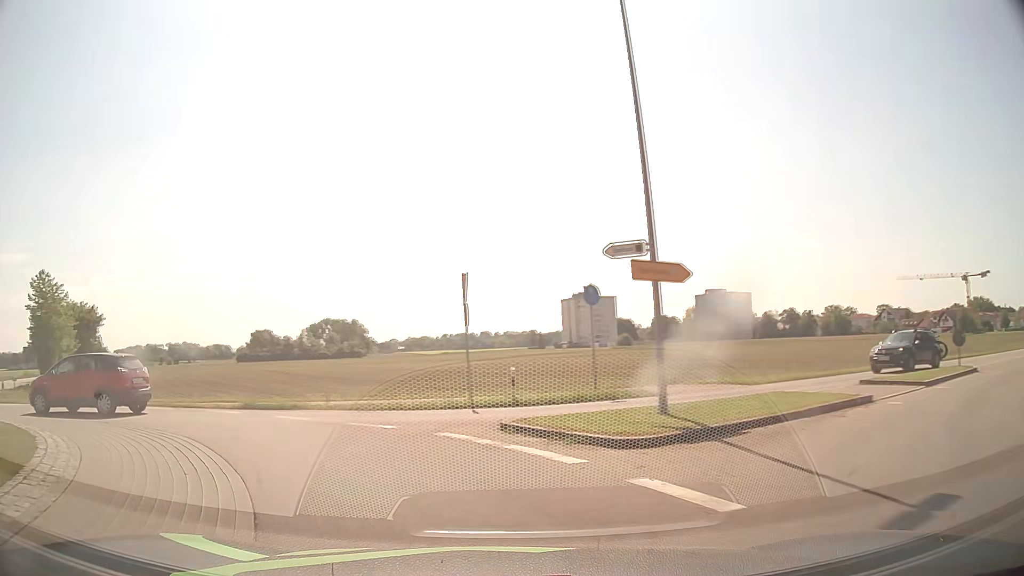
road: tertiary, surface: asphalt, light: Day
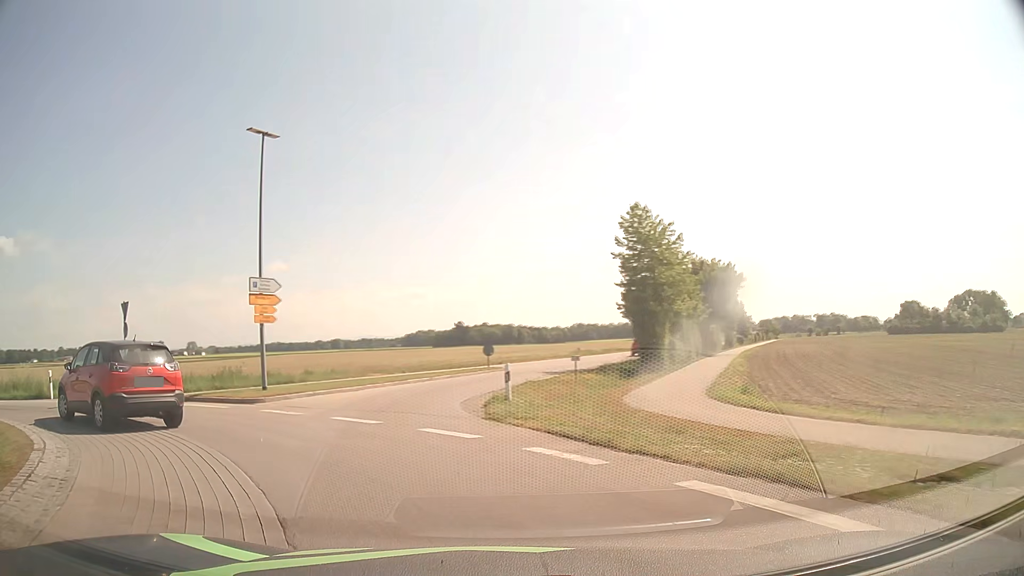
(-7.7, +14.4) m; -56°
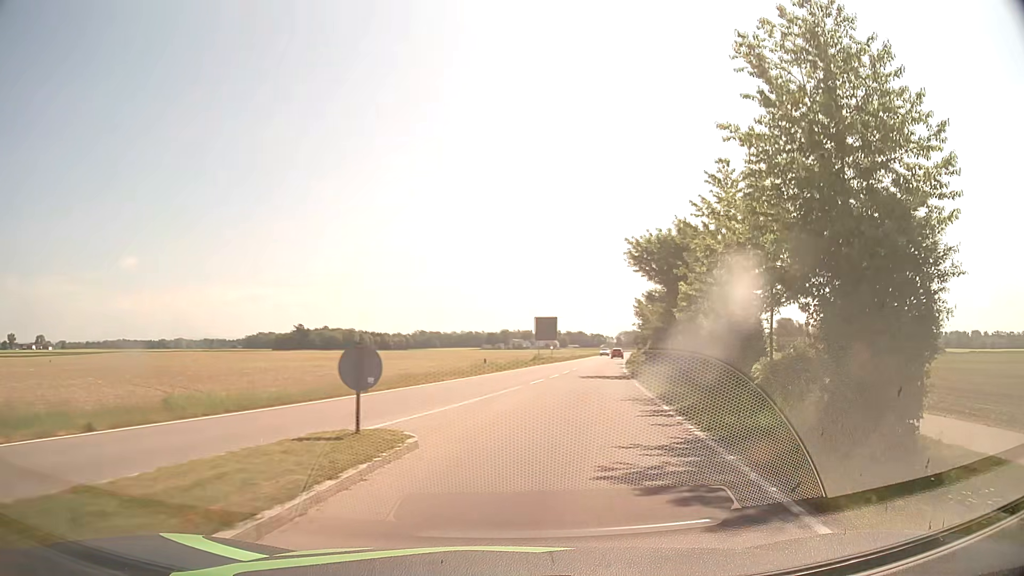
(-2.1, +25.5) m; +13°
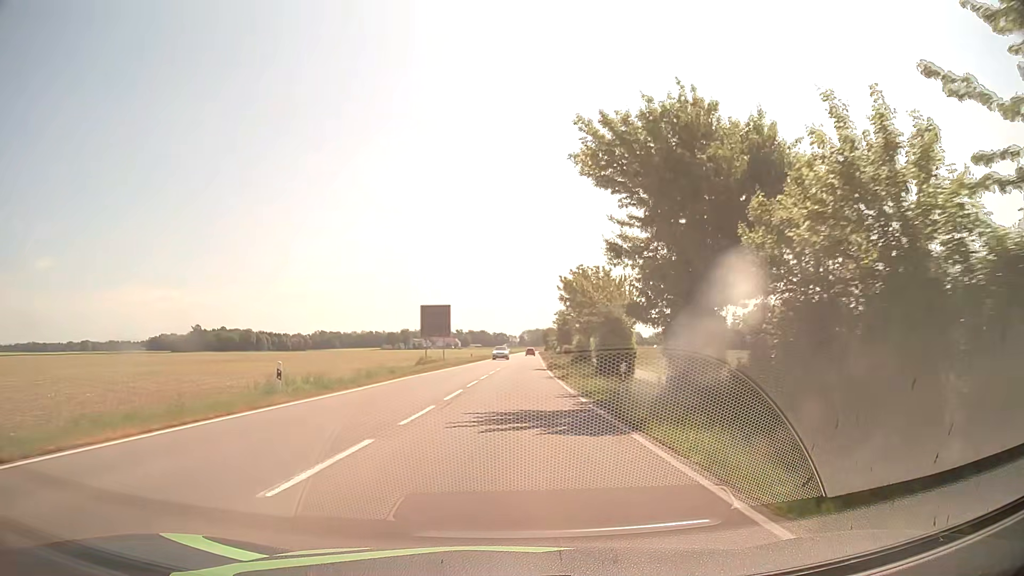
(+1.7, +20.8) m; +8°
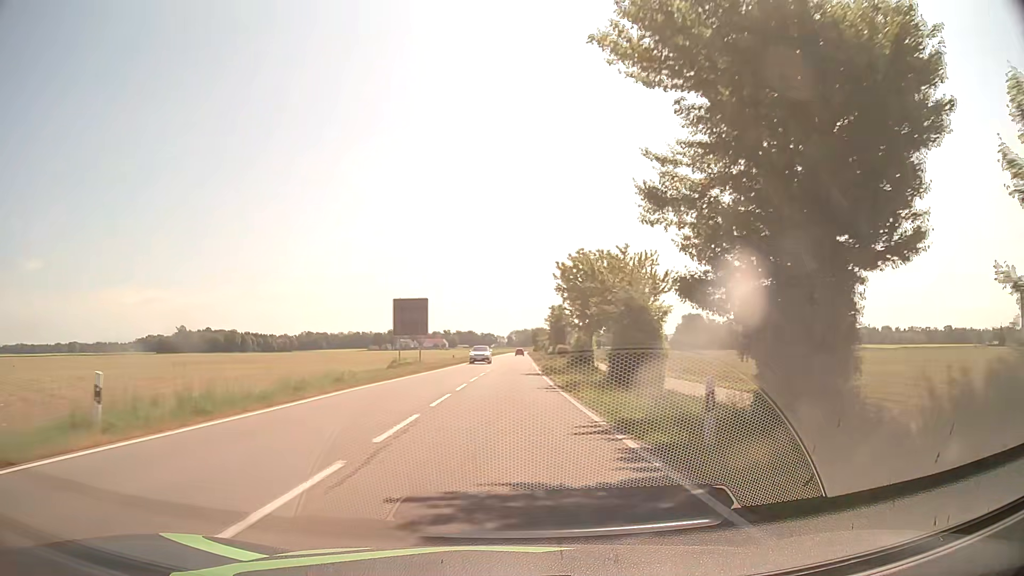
(+0.1, +8.3) m; +1°
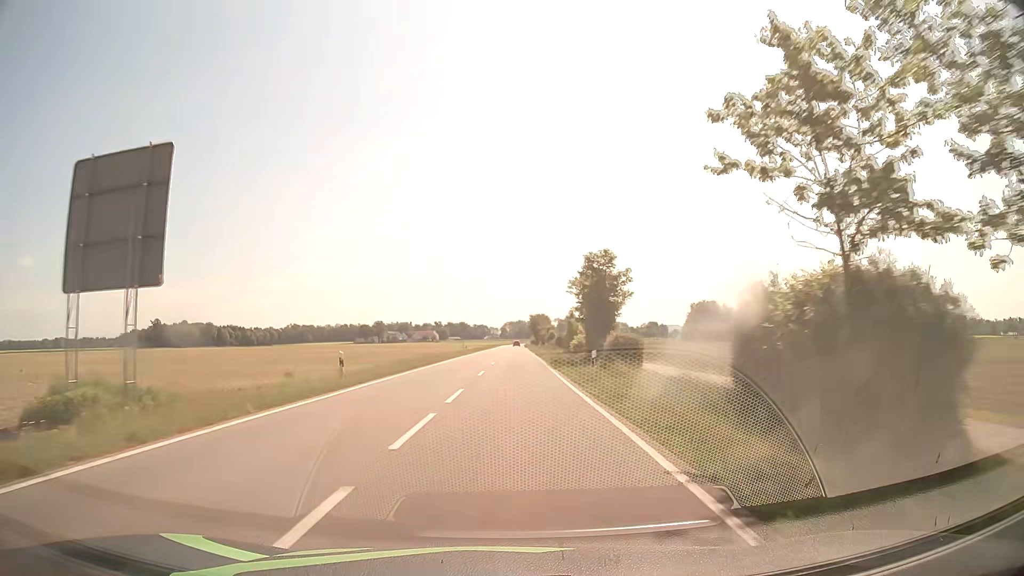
(+0.4, +38.6) m; +1°
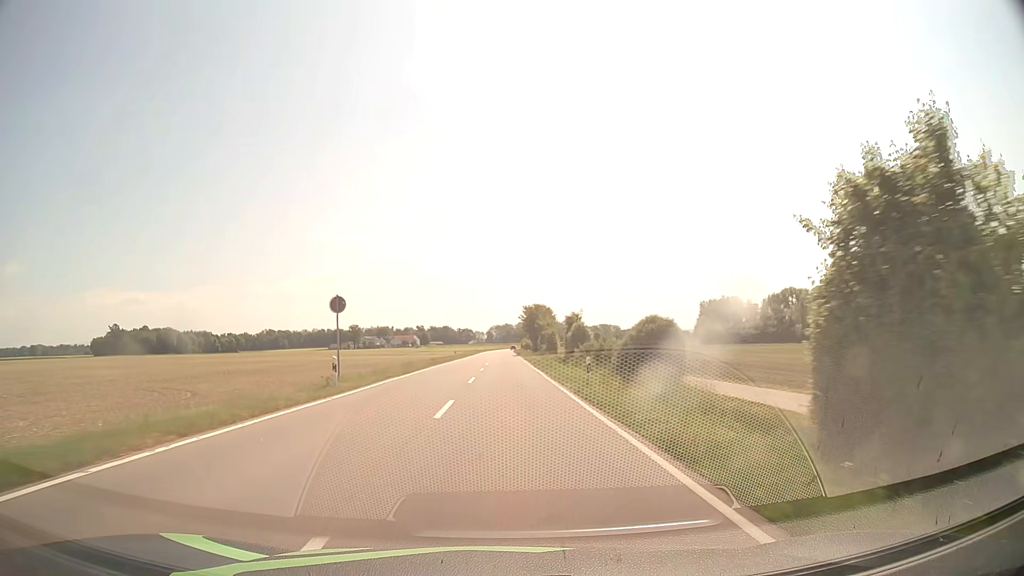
(+0.6, +50.4) m; +1°
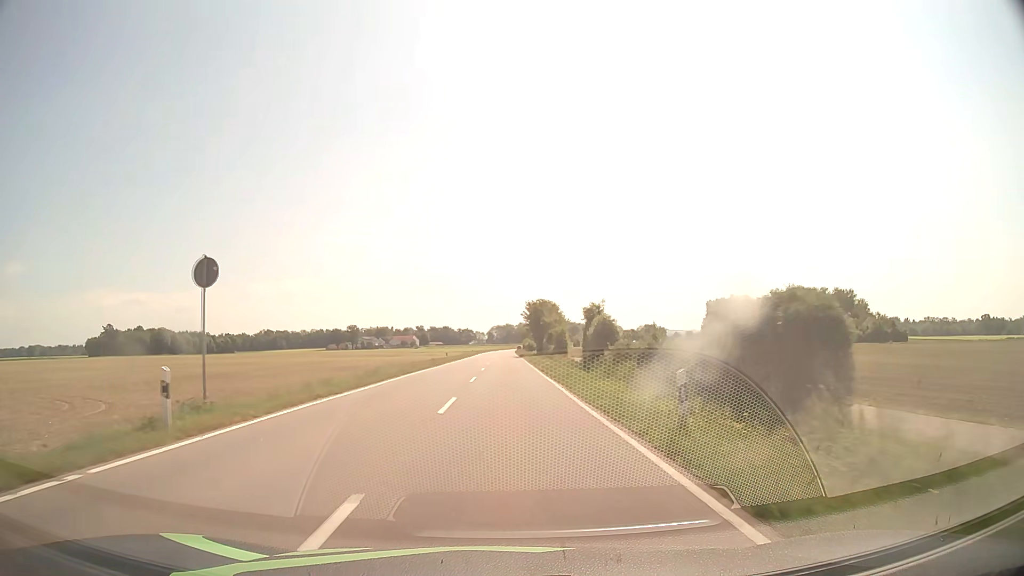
(0.0, +10.9) m; 0°
(0, +10) (0, +20) (0, +30) (0, +40) (0, +50) (0, +60) (0, +70) (0, +80) (0, +90) (0, +100) m
